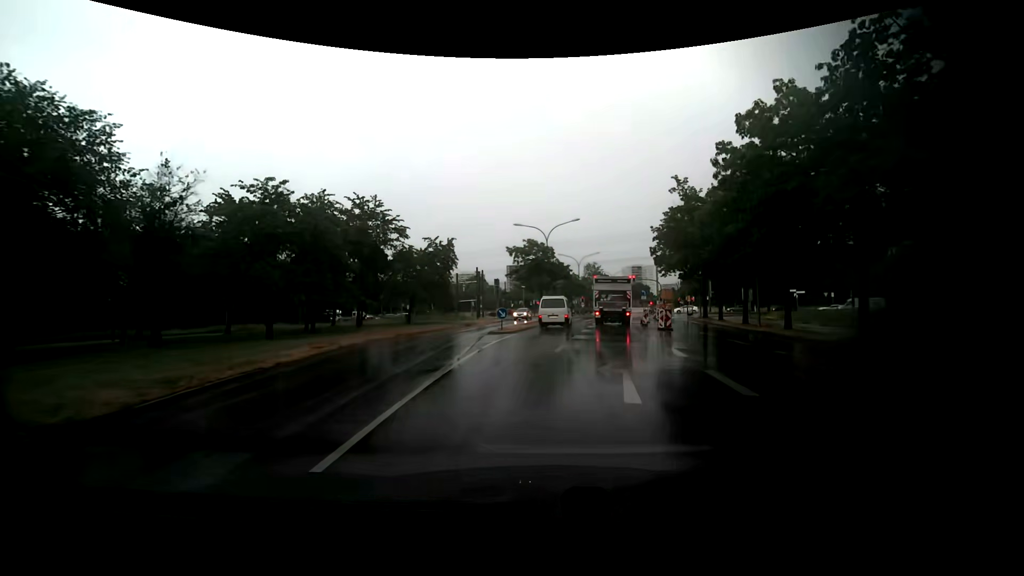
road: secondary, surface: asphalt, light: Day
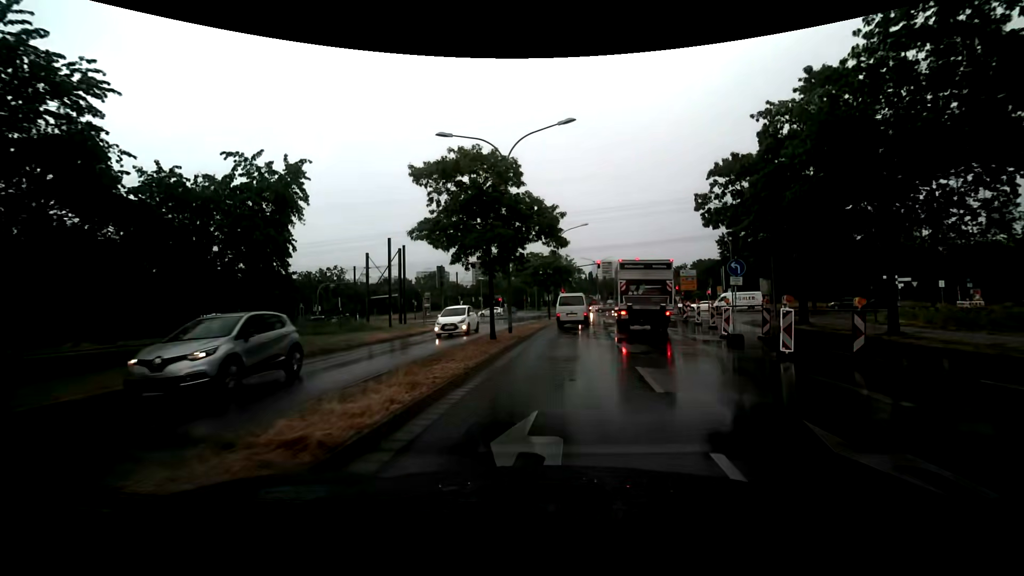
(+0.2, +25.4) m; +3°
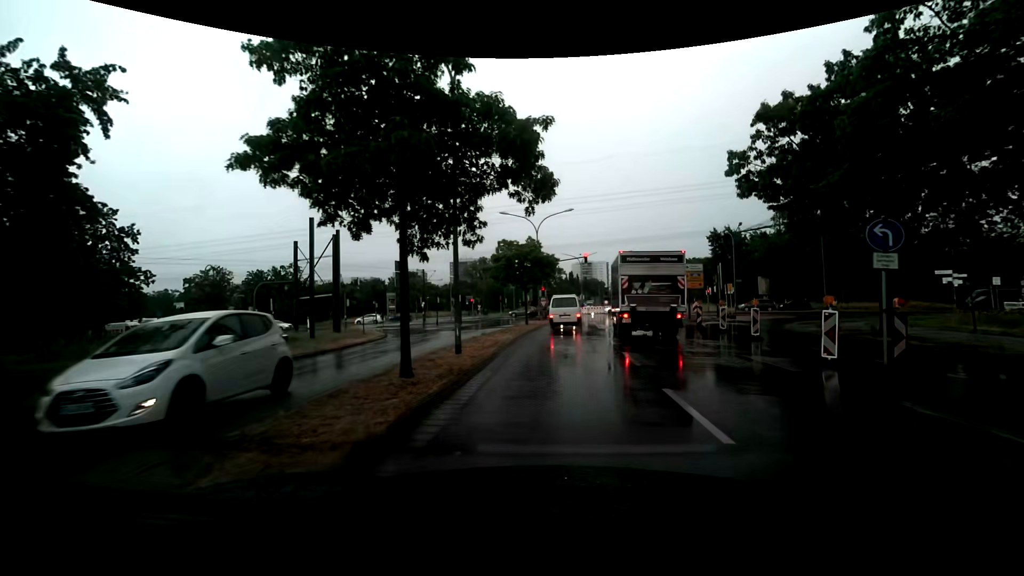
(+0.1, +8.9) m; +1°
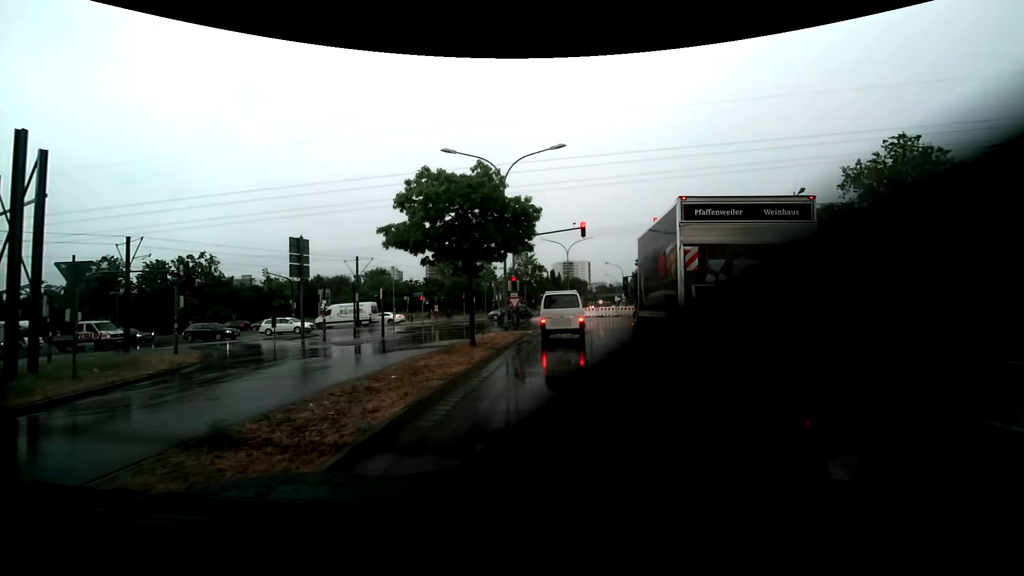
(+0.7, +17.5) m; +3°
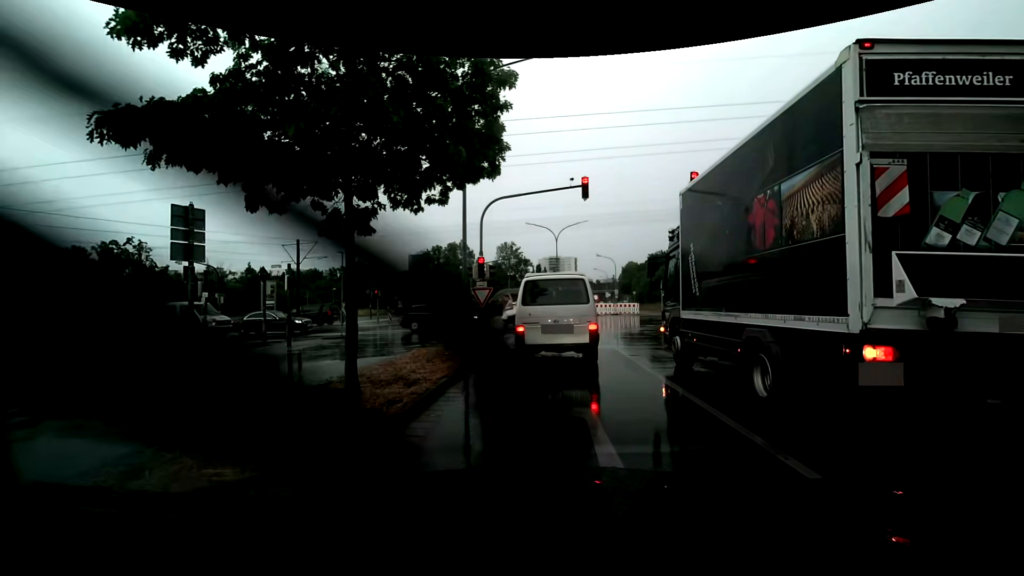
(+0.1, +9.1) m; +3°
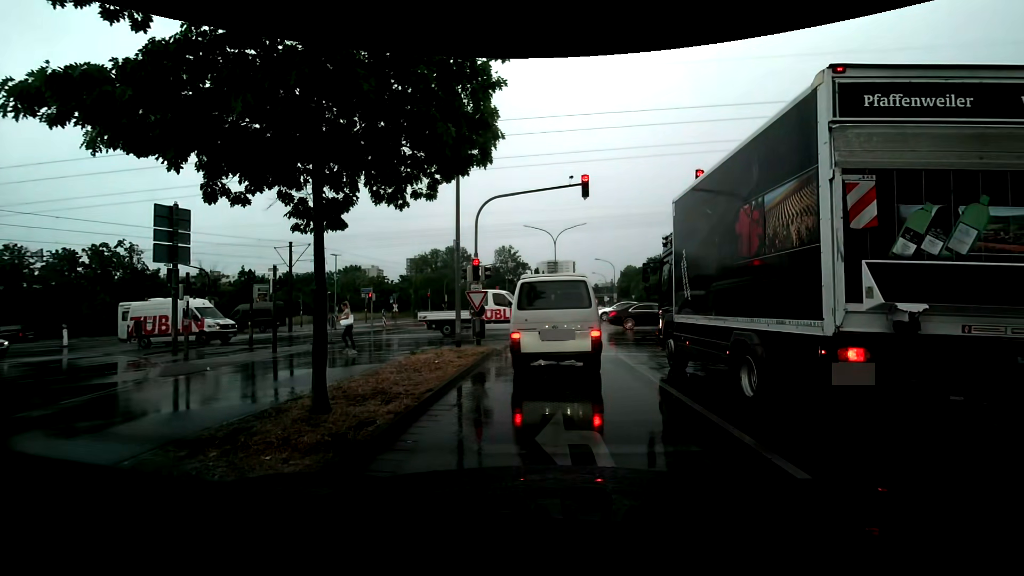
(0.0, +0.9) m; 0°
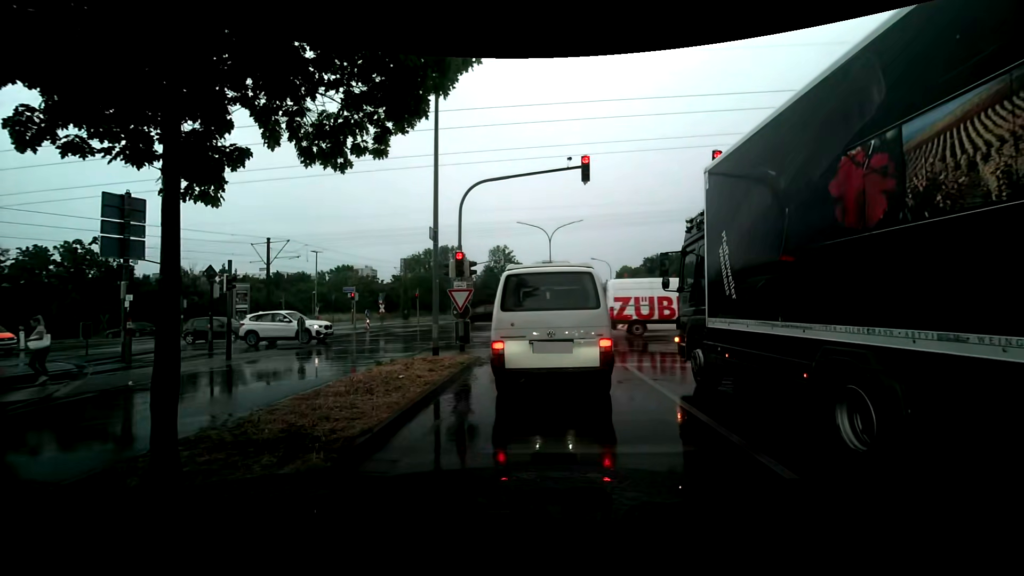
(0.0, +2.4) m; 0°
